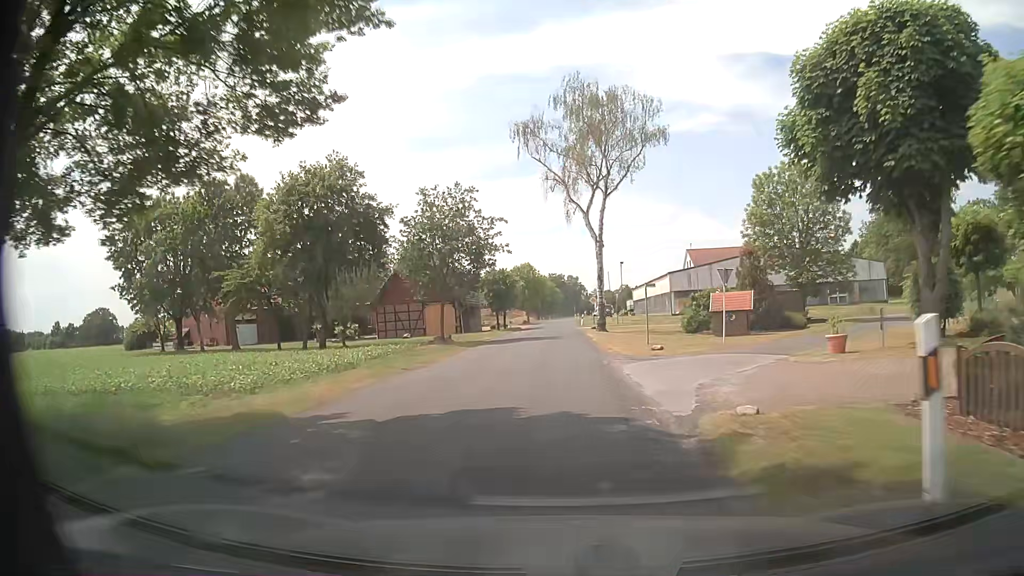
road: secondary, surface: asphalt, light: Day
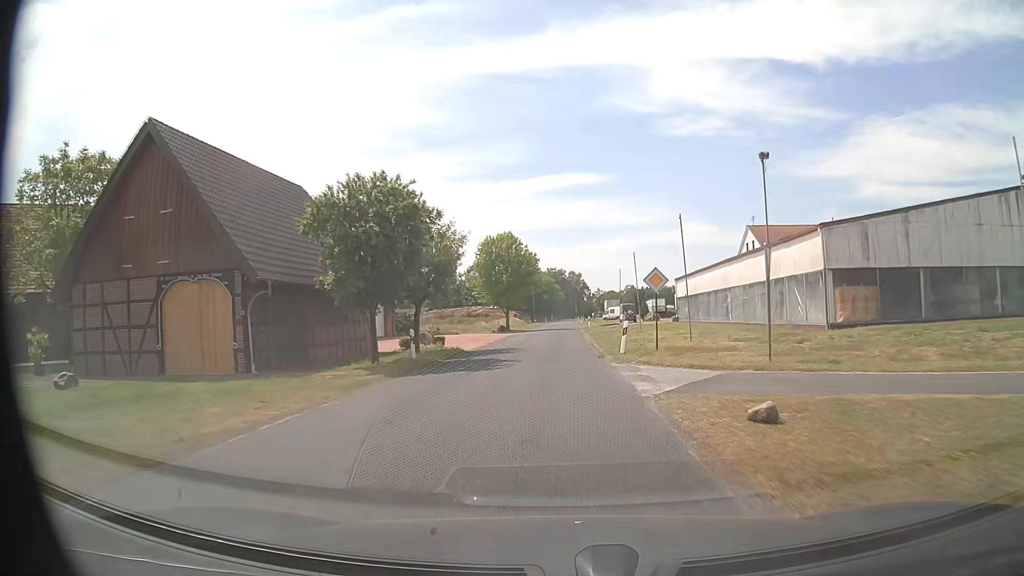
(0.0, +41.8) m; 0°
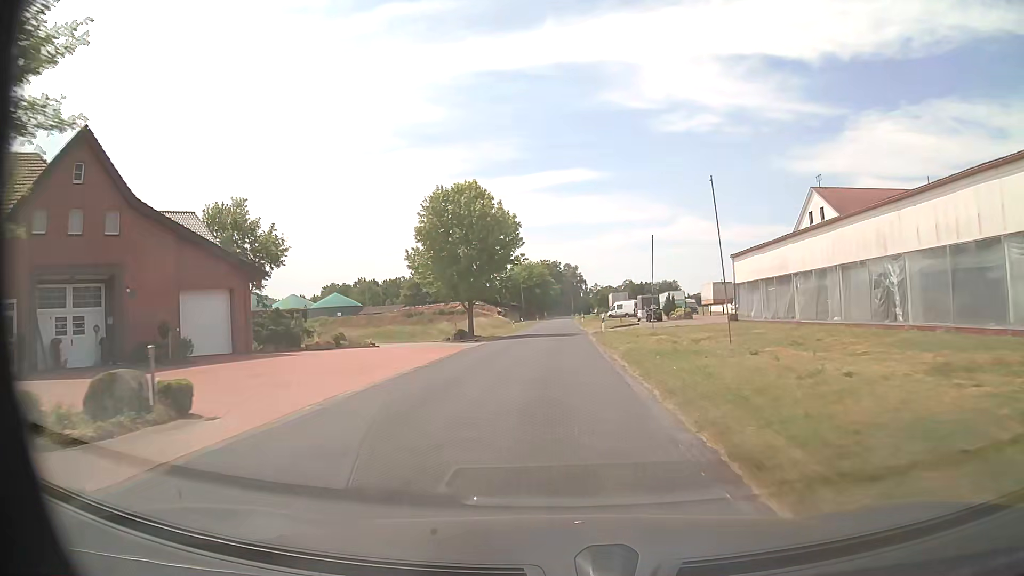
(+0.2, +25.1) m; +1°
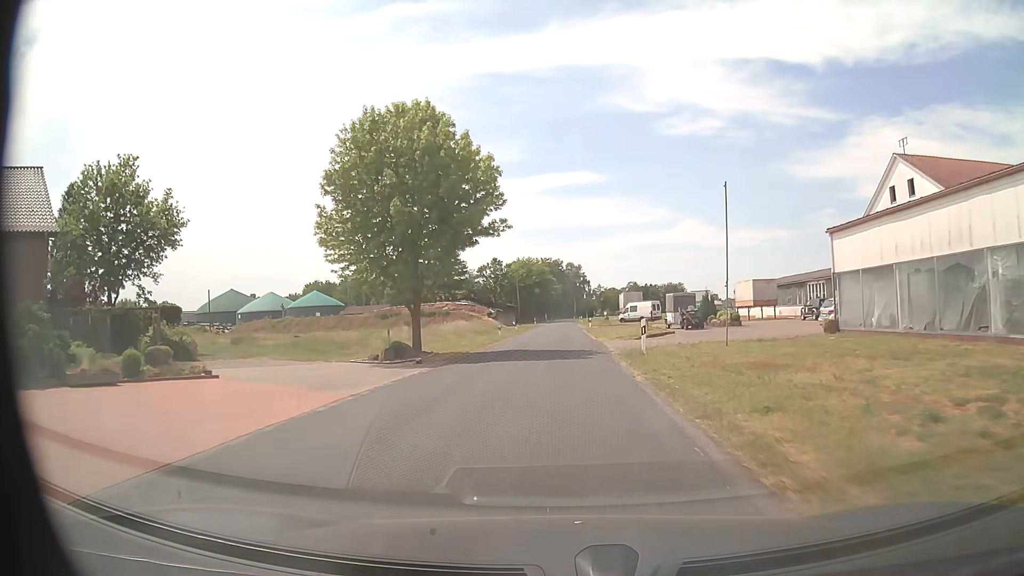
(-0.1, +16.8) m; 0°
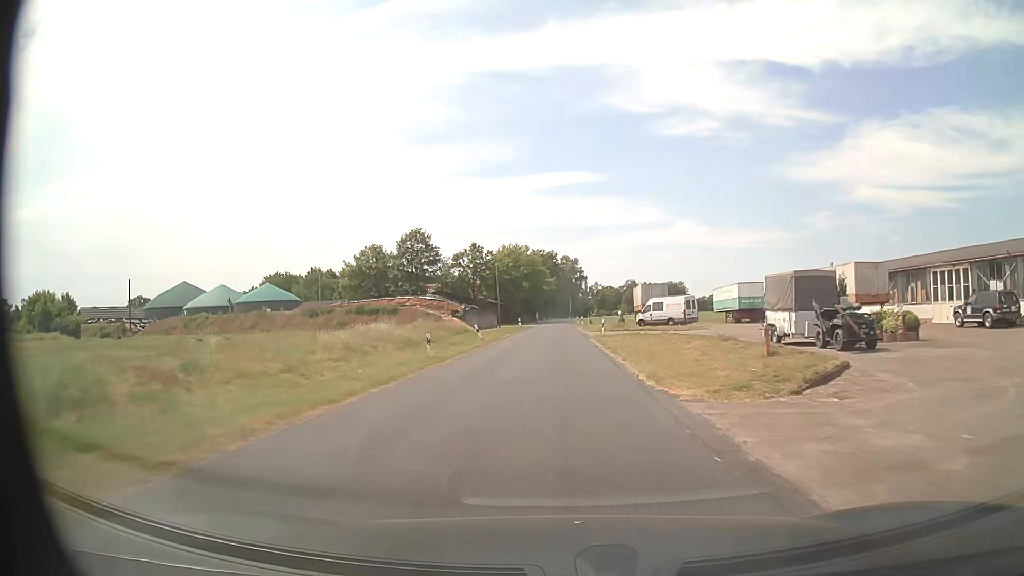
(0.0, +25.2) m; +1°
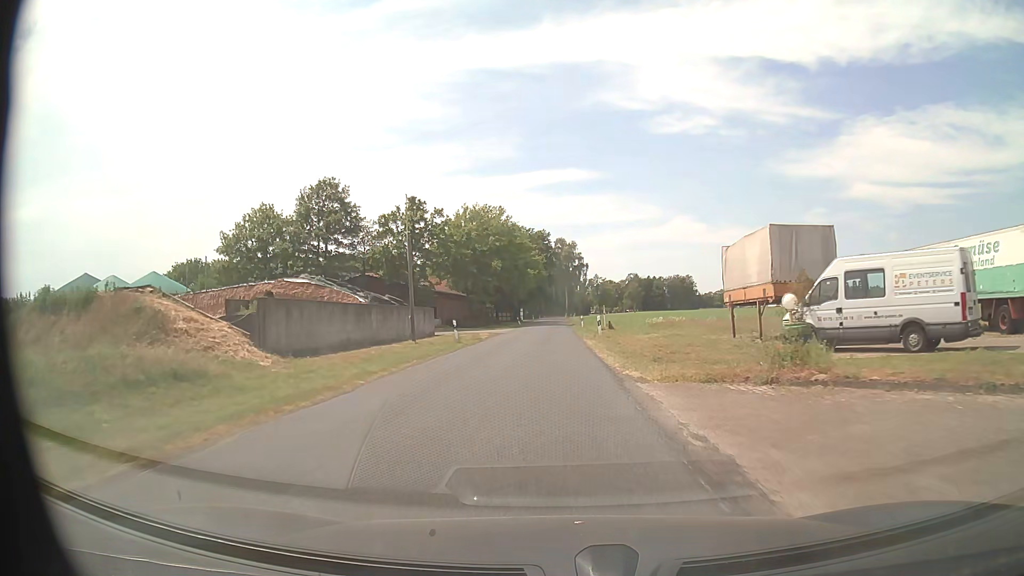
(+0.1, +42.1) m; 0°
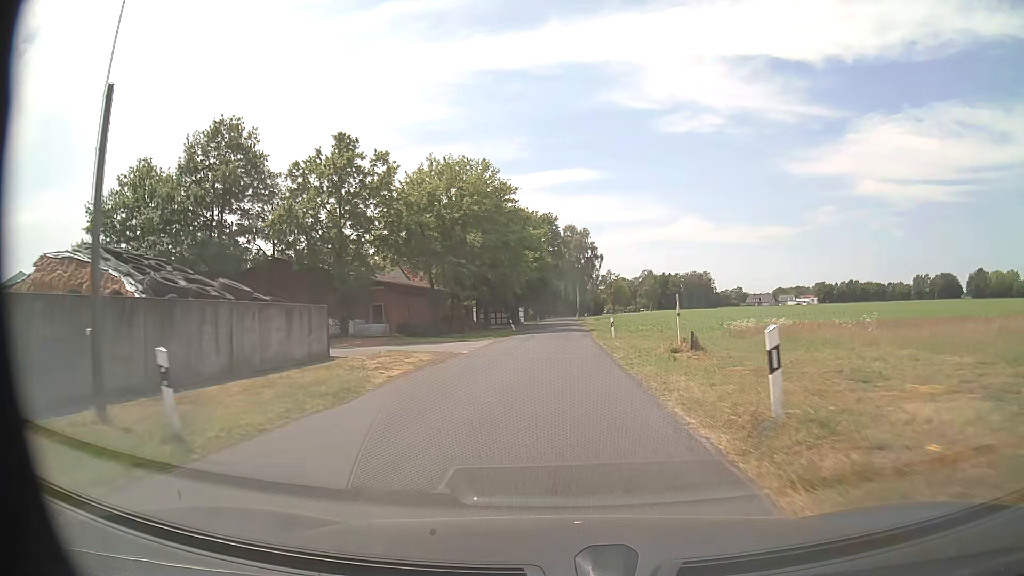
(-0.2, +25.2) m; -1°
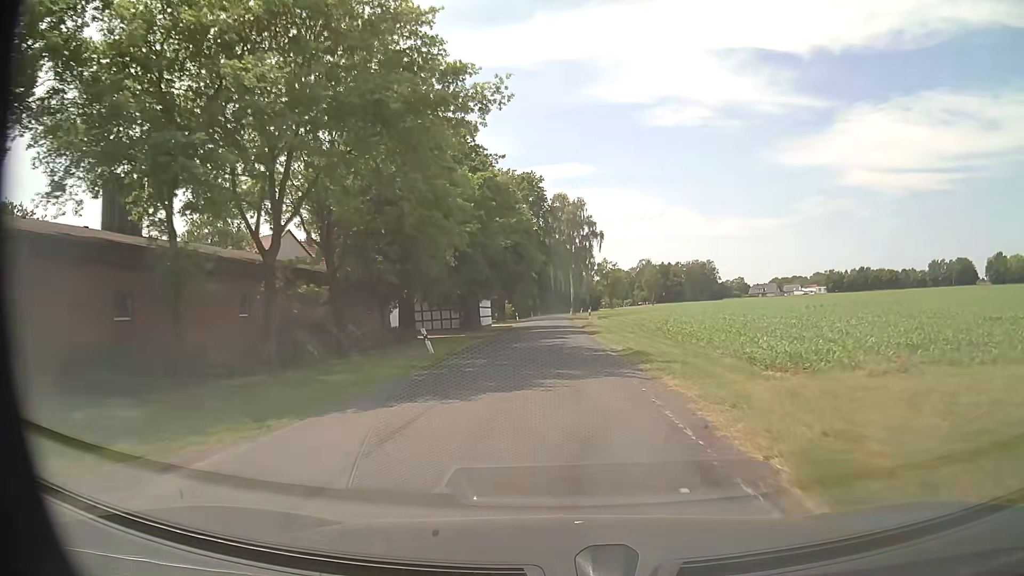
(+0.3, +33.6) m; +1°
(0, +10) (0, +20) (0, +30) (0, +40) (0, +50) (0, +60) (0, +70) (0, +80) (0, +90) (0, +100) m
